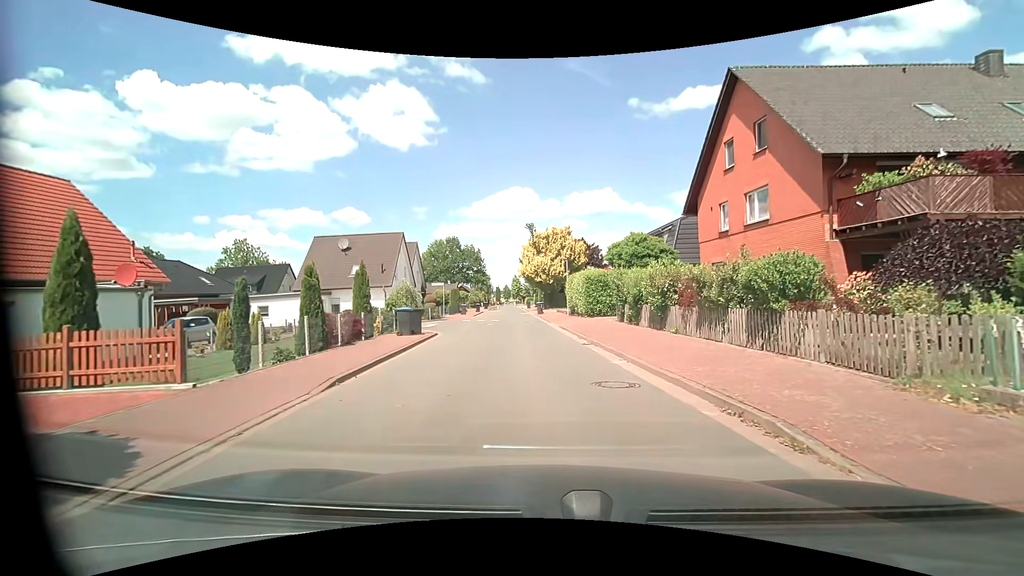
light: Day
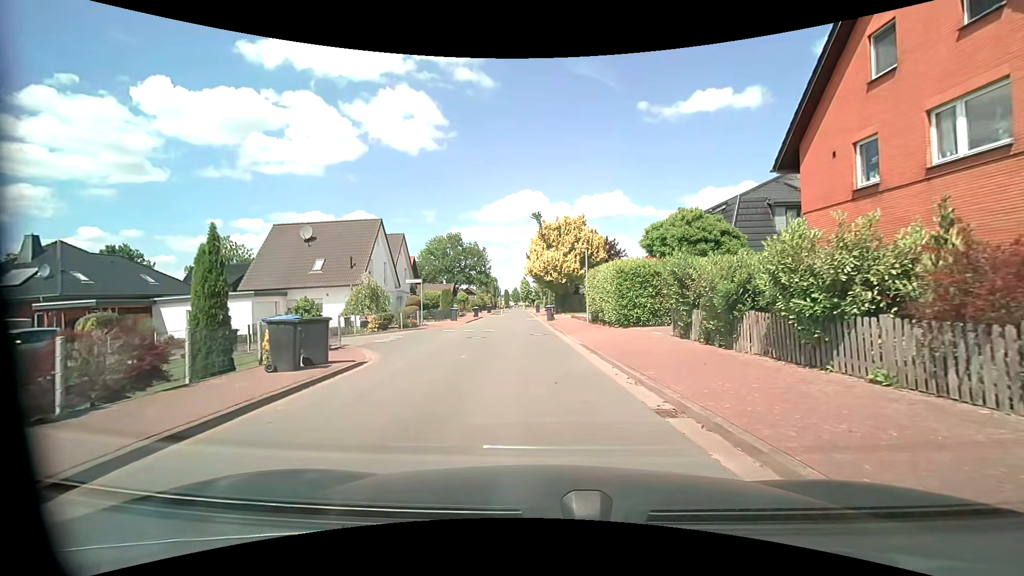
(-0.1, +9.5) m; -1°
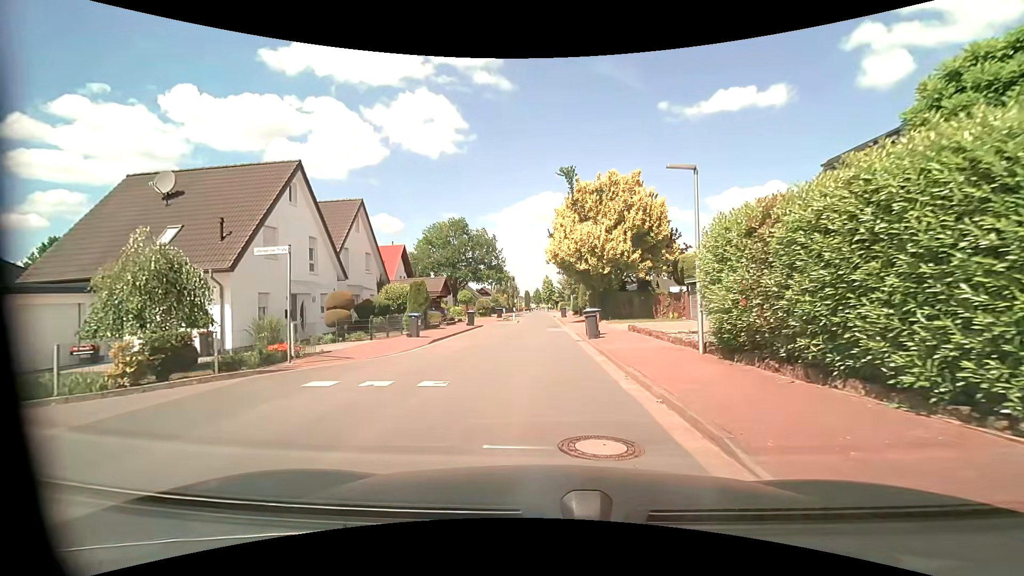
(-0.6, +16.9) m; -3°
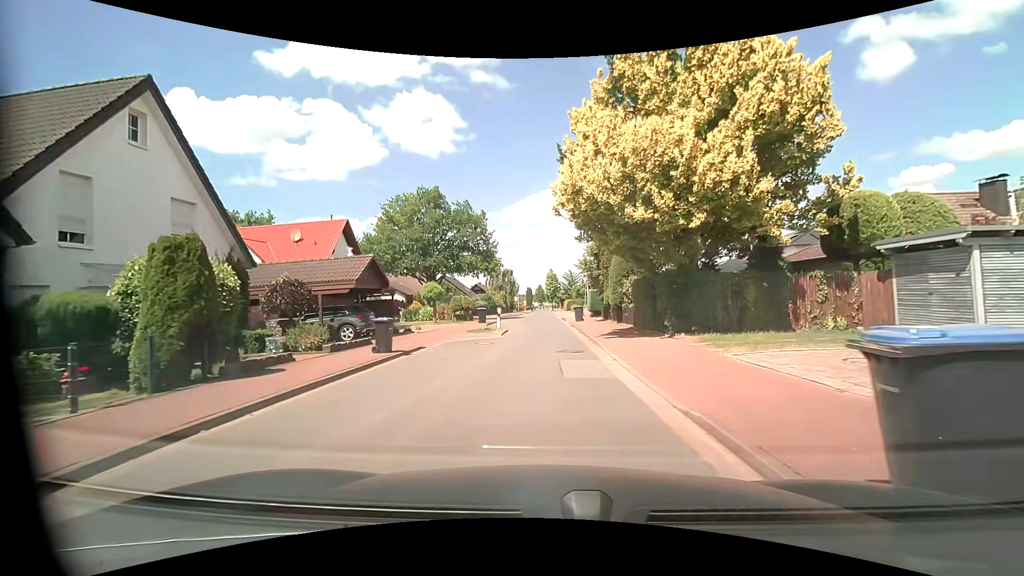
(-0.2, +17.8) m; 0°
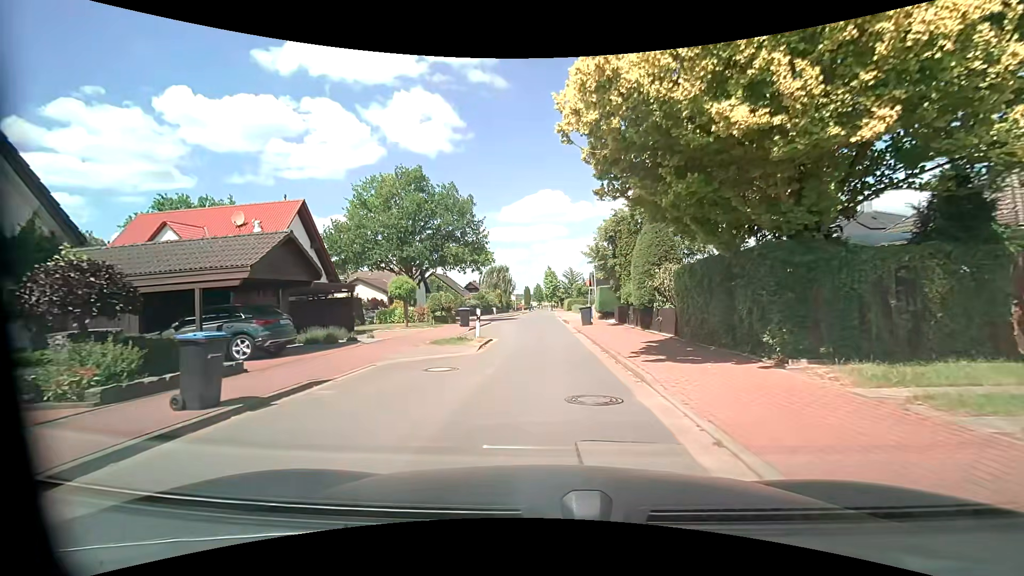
(0.0, +7.2) m; 0°
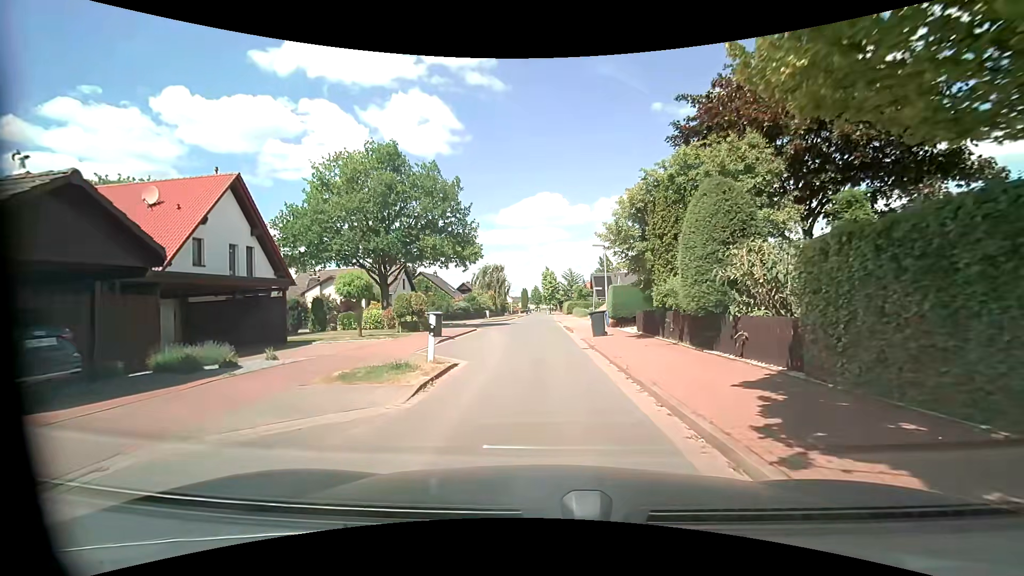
(0.0, +7.0) m; +1°
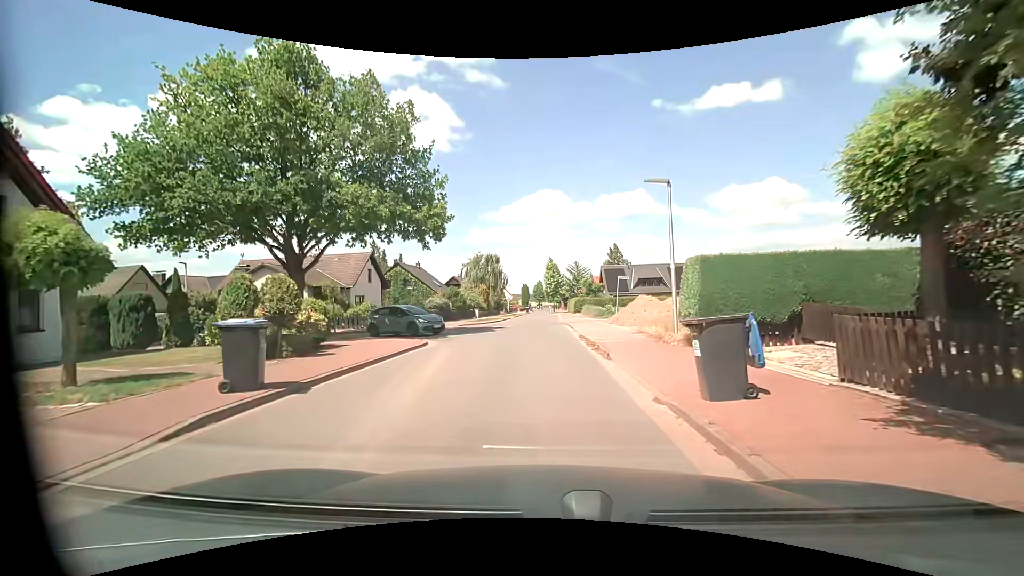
(-0.2, +13.7) m; -1°
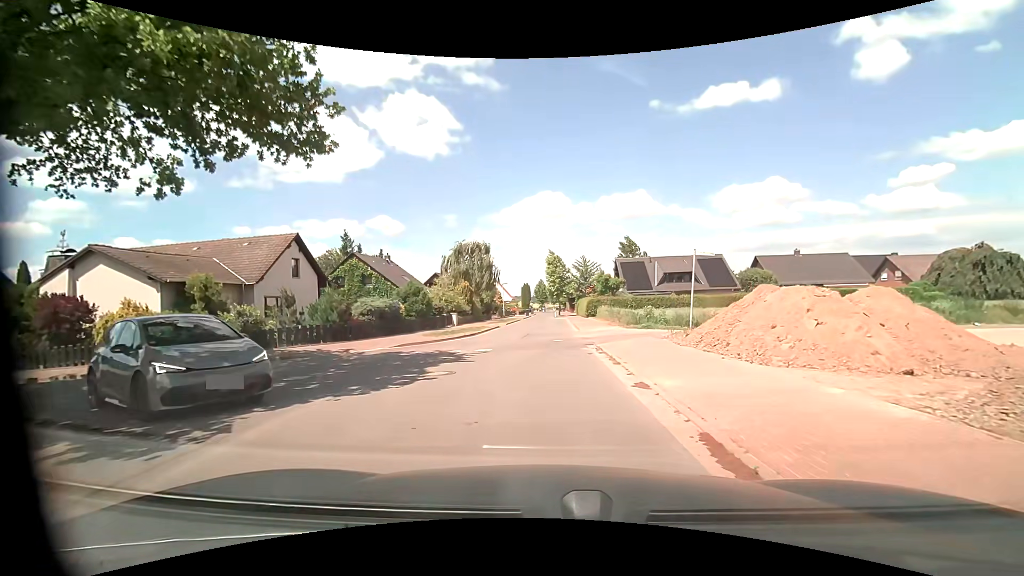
(-0.1, +16.1) m; 0°
(0, +10) (0, +20) (0, +30) (+1, +40) (+1, +50) (0, +60) (0, +70) (0, +80) (+1, +90) (+2, +100) m
